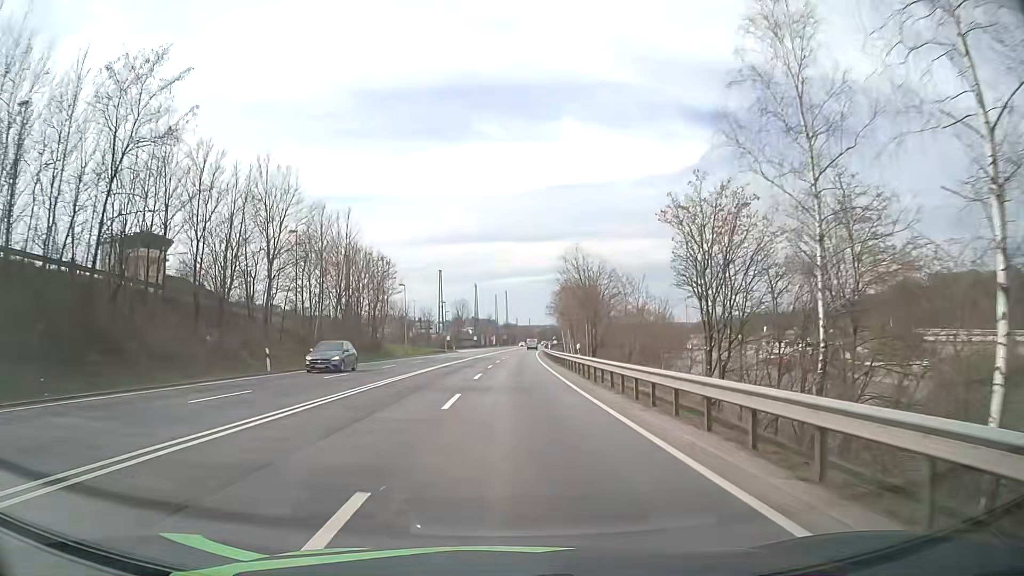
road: primary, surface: asphalt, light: Day
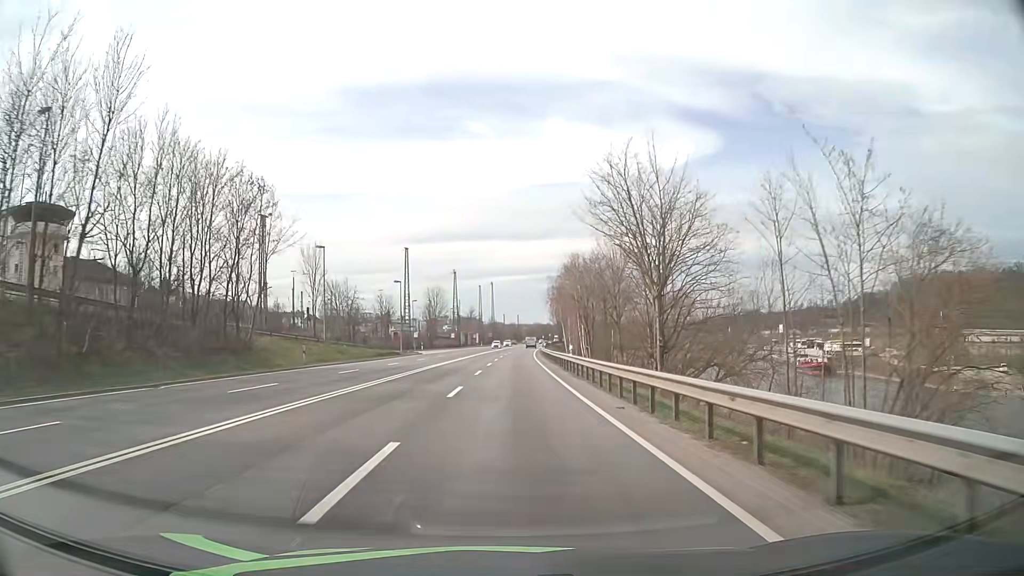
(+0.3, +33.1) m; +1°
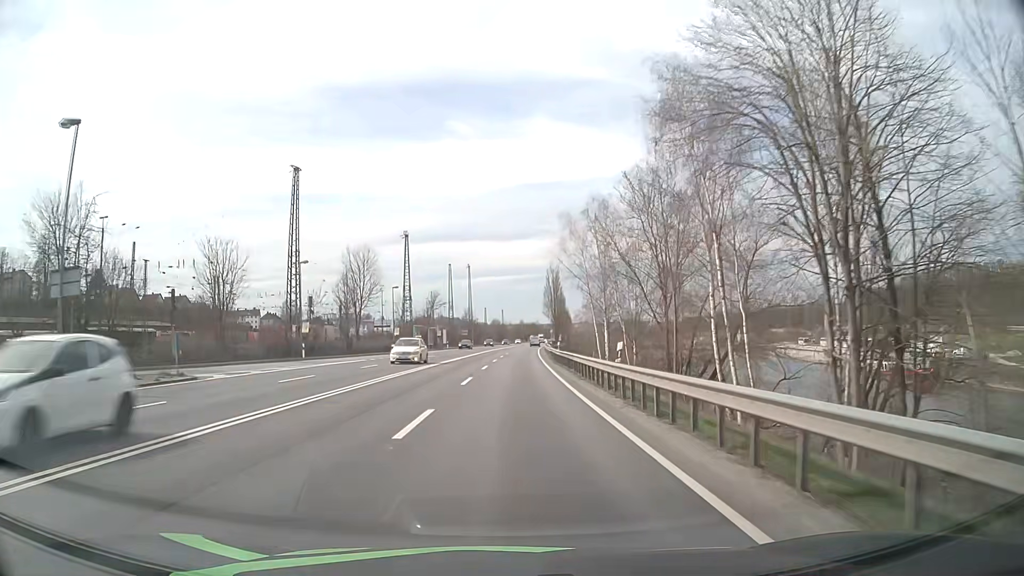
(+0.7, +55.7) m; +1°
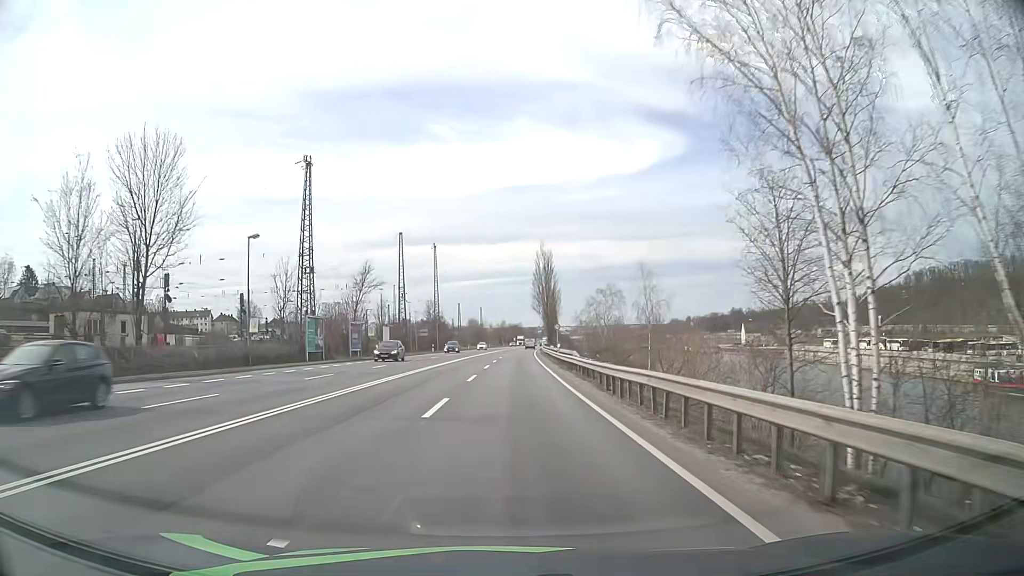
(+0.6, +45.0) m; +2°
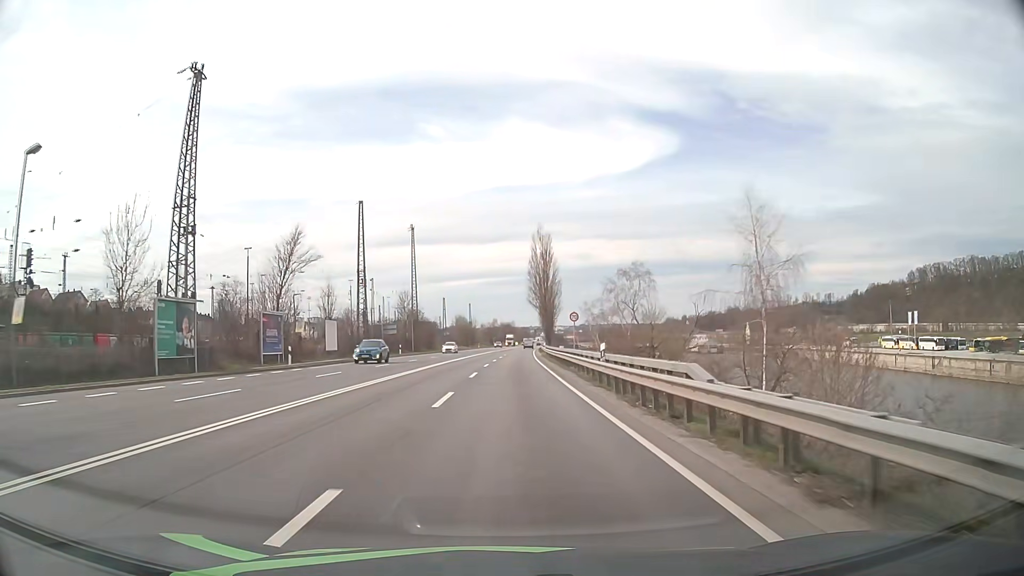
(+0.1, +22.5) m; +1°
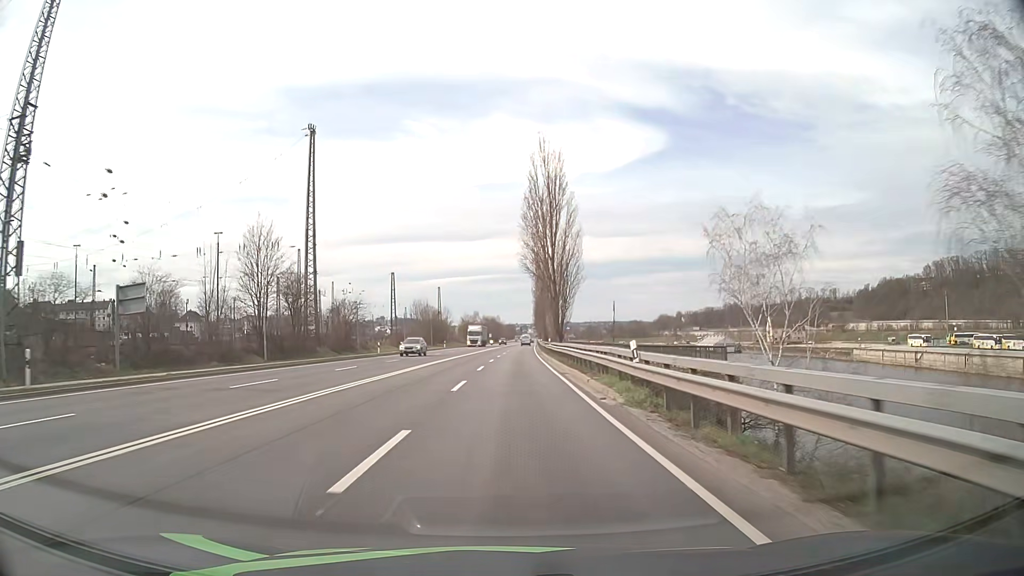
(+0.5, +56.1) m; +1°
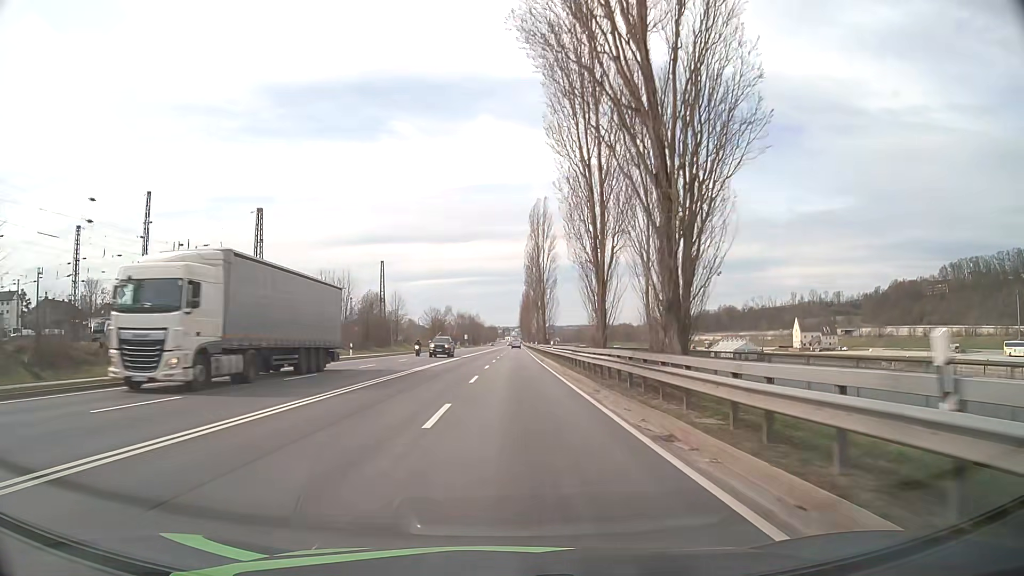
(+0.7, +55.3) m; +1°
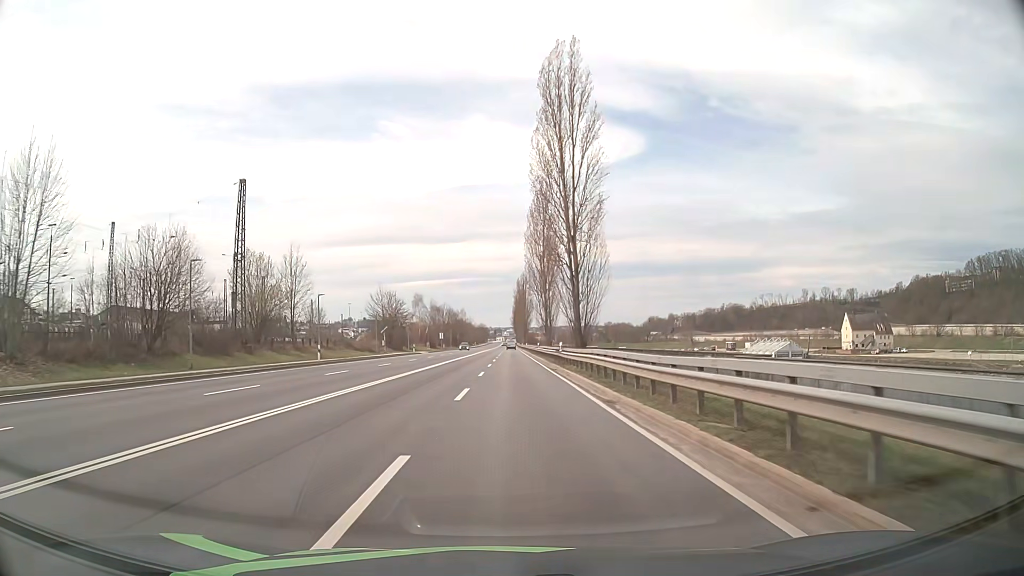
(+0.4, +54.9) m; +1°
(0, +10) (0, +20) (0, +30) (0, +40) (0, +50) (0, +60) (0, +70) (0, +80) (0, +90) (0, +100) m
